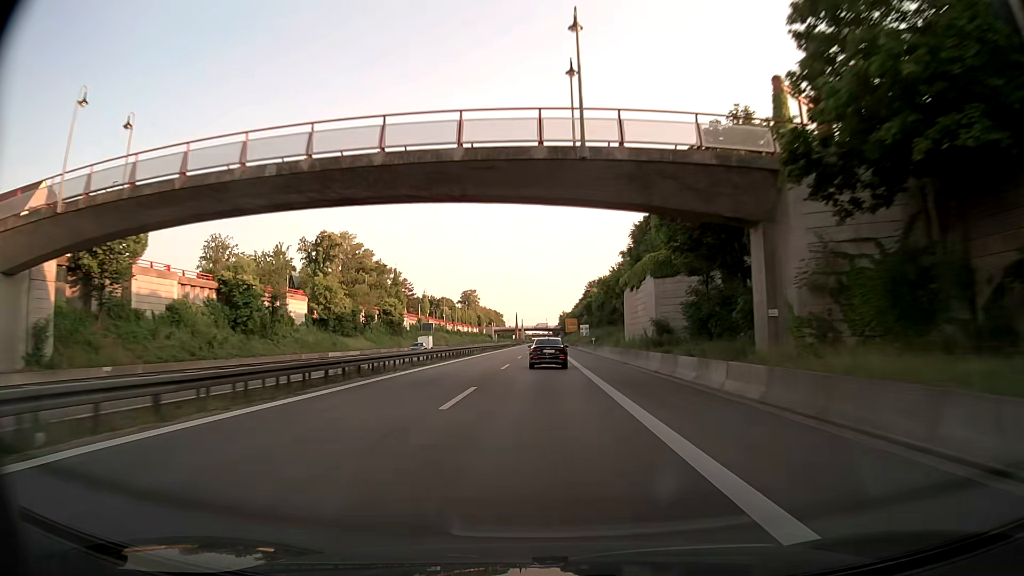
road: trunk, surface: asphalt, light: Day
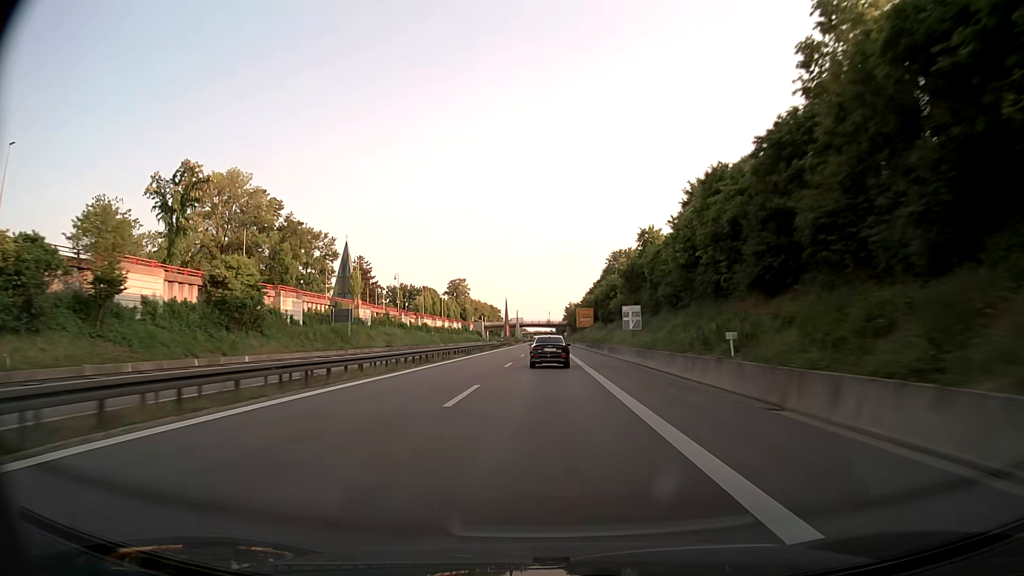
(0.0, +53.9) m; 0°
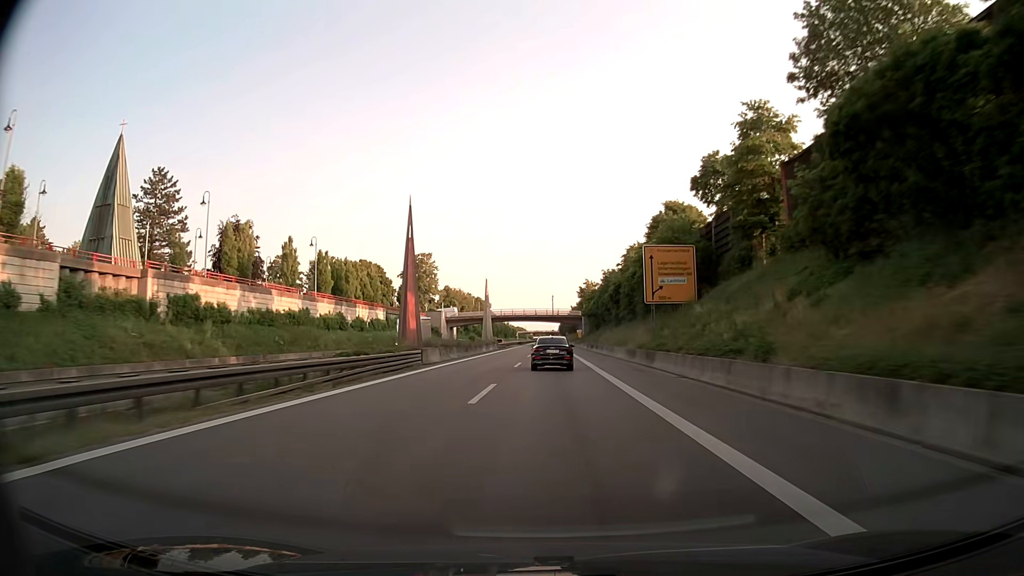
(-0.6, +89.4) m; 0°
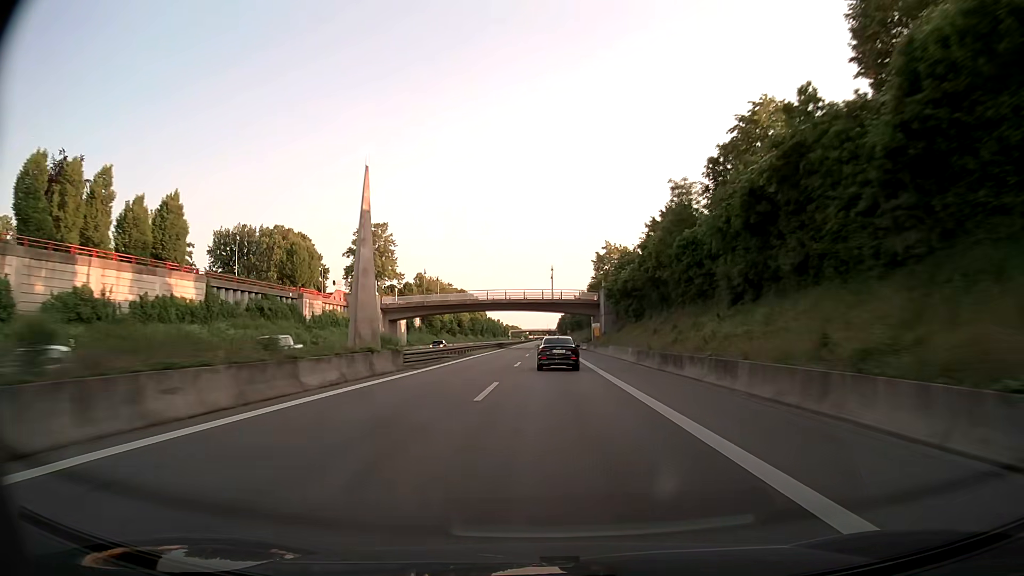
(+0.2, +53.4) m; 0°
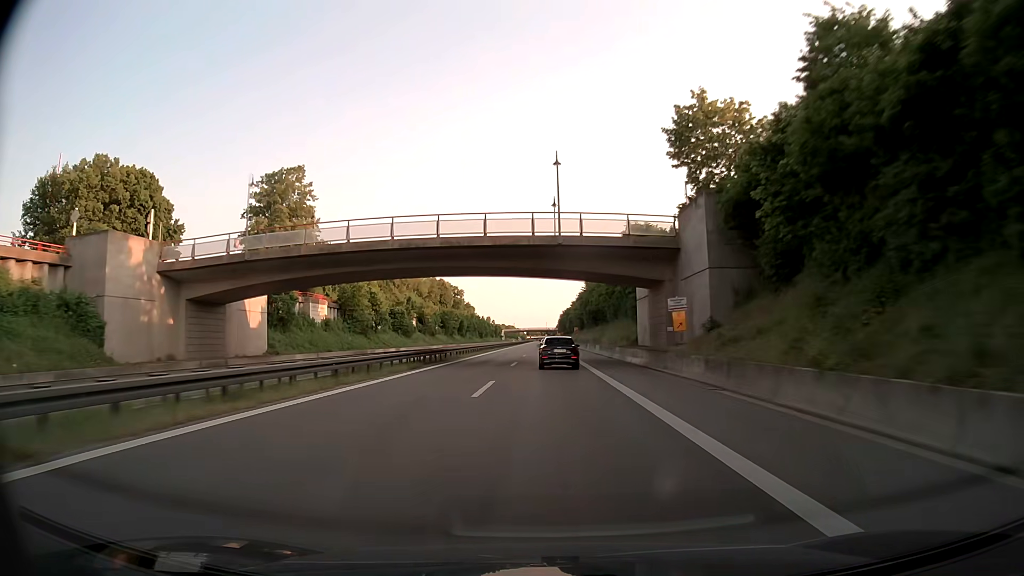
(0.0, +53.1) m; 0°
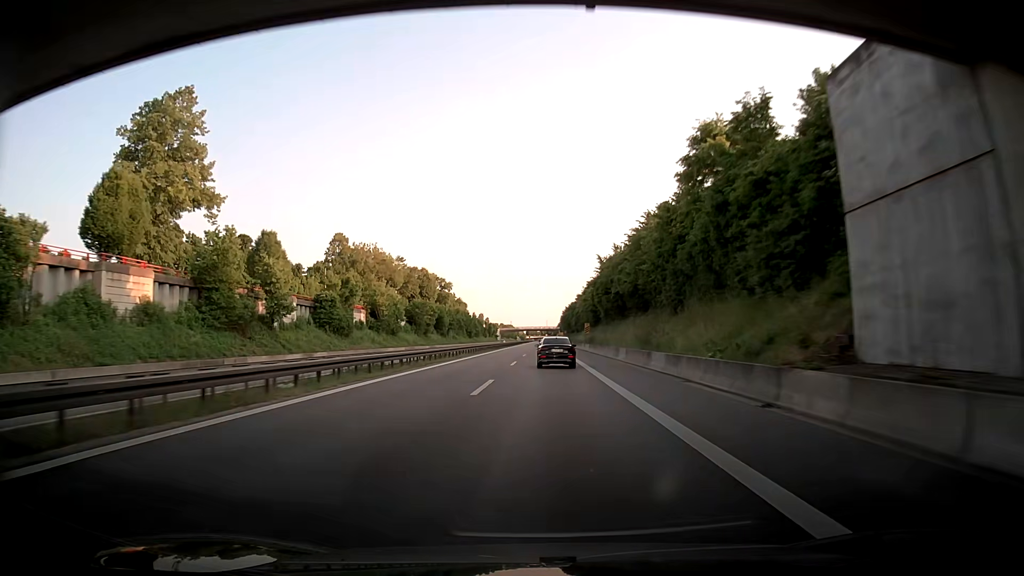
(0.0, +35.5) m; 0°
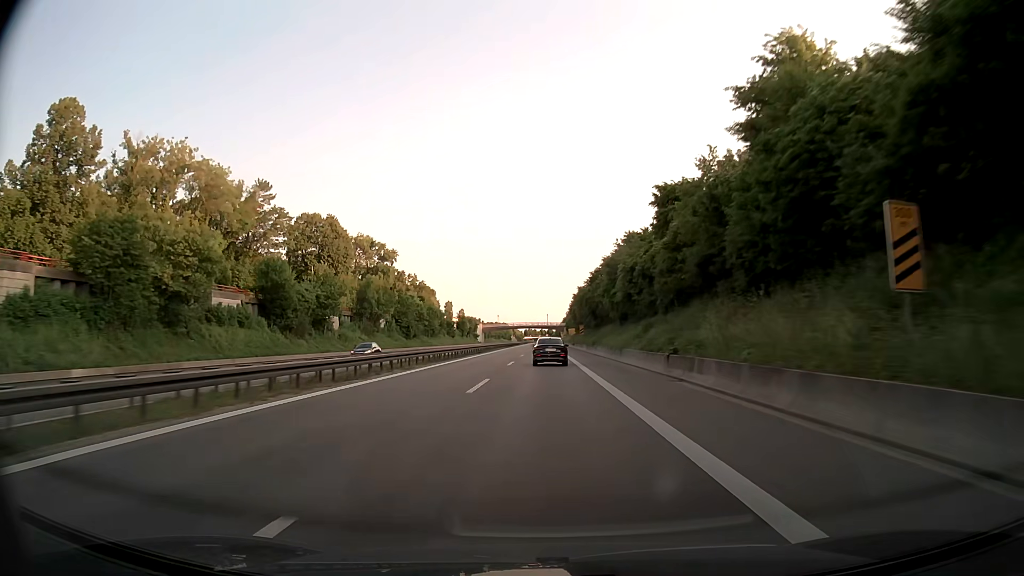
(+0.7, +89.5) m; 0°
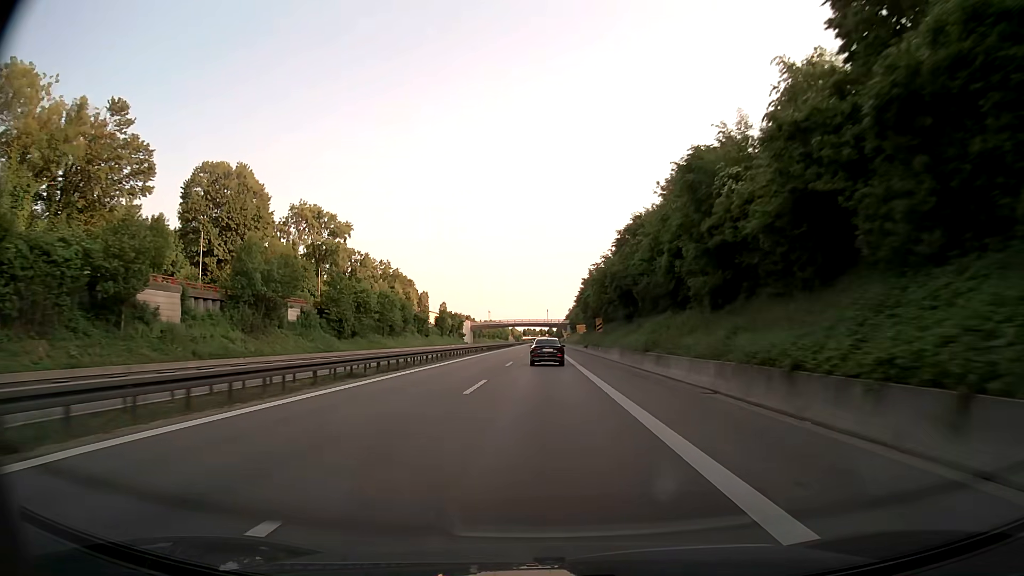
(-0.1, +36.3) m; 0°
(0, +10) (0, +20) (0, +30) (0, +40) (0, +50) (0, +60) (0, +70) (0, +80) (0, +90) (0, +100) m
